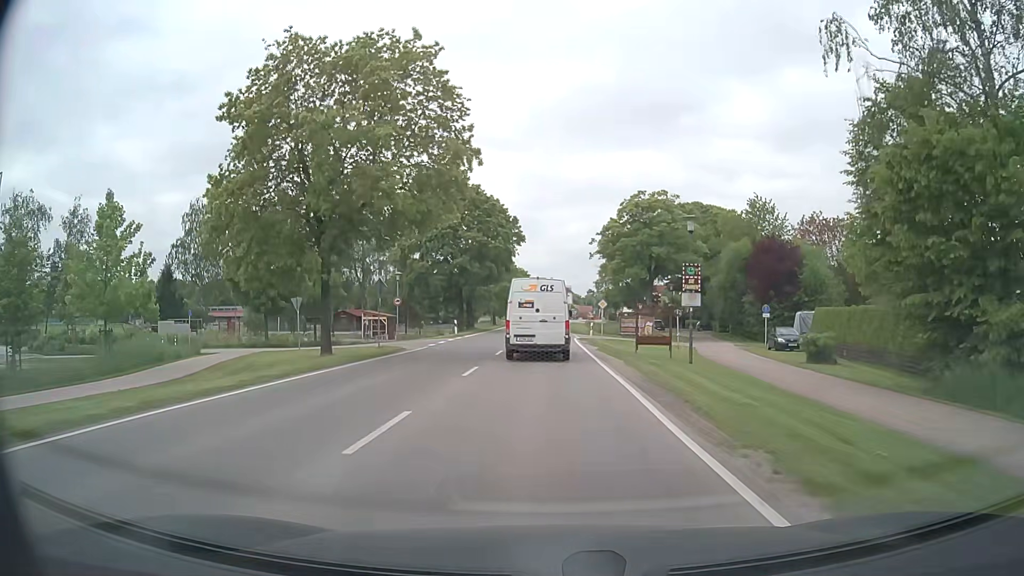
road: tertiary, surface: asphalt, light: Day
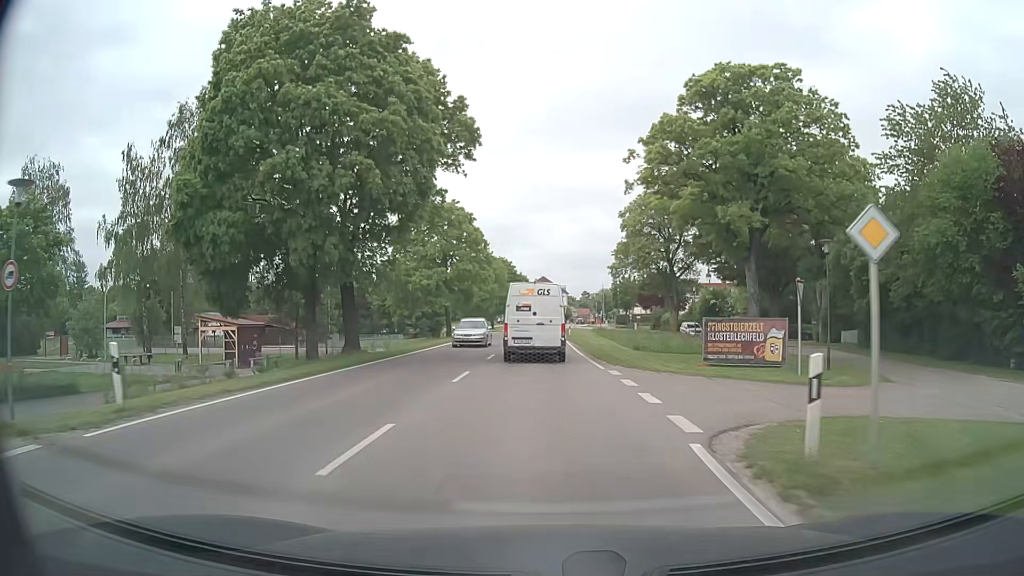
(+0.2, +36.9) m; +1°
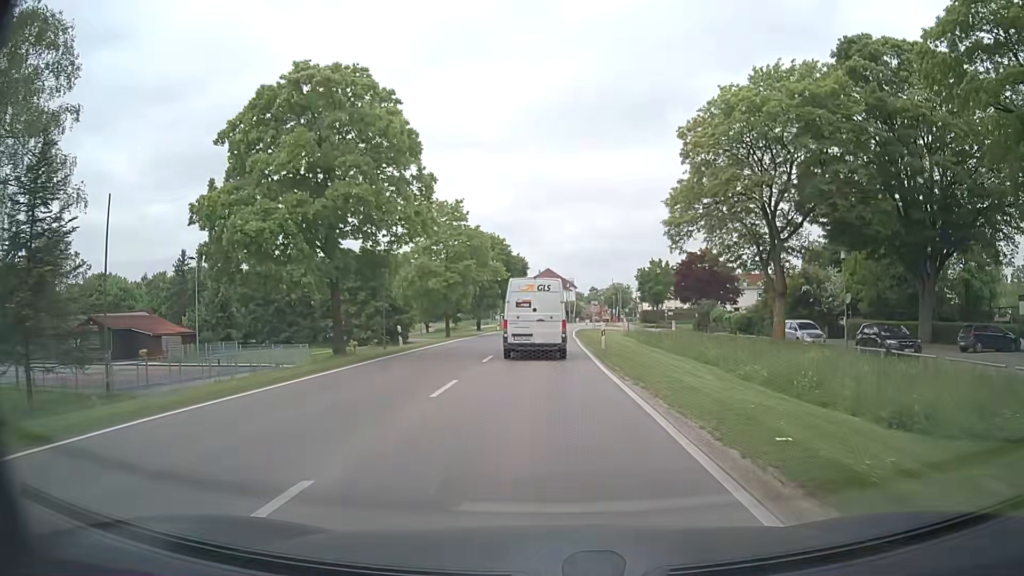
(0.0, +30.4) m; 0°
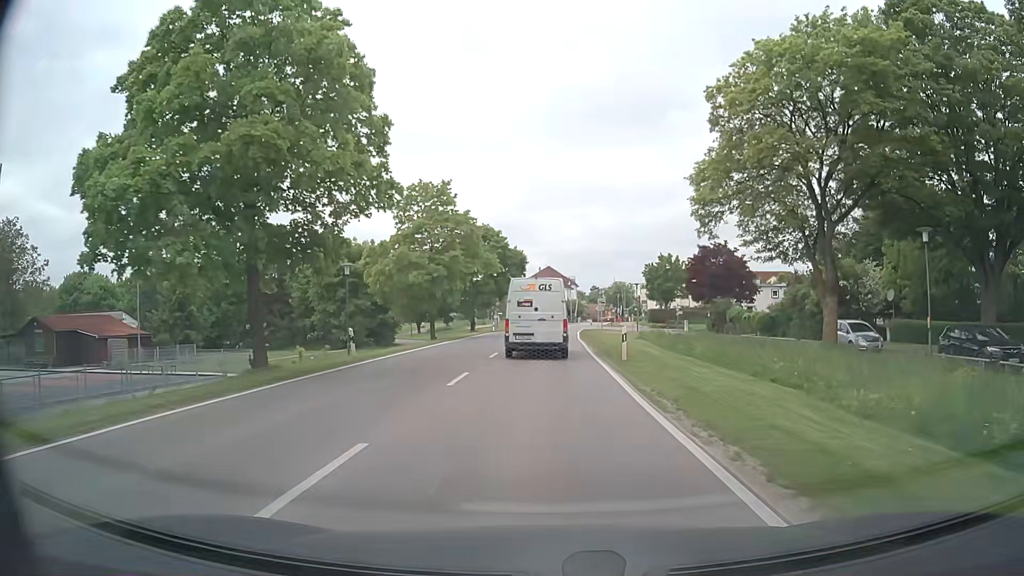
(0.0, +7.3) m; 0°
(0, +10) (0, +20) (0, +30) (0, +40) (+1, +50) (+1, +60) (+2, +70) (+3, +80) (+4, +90) (+5, +100) m
